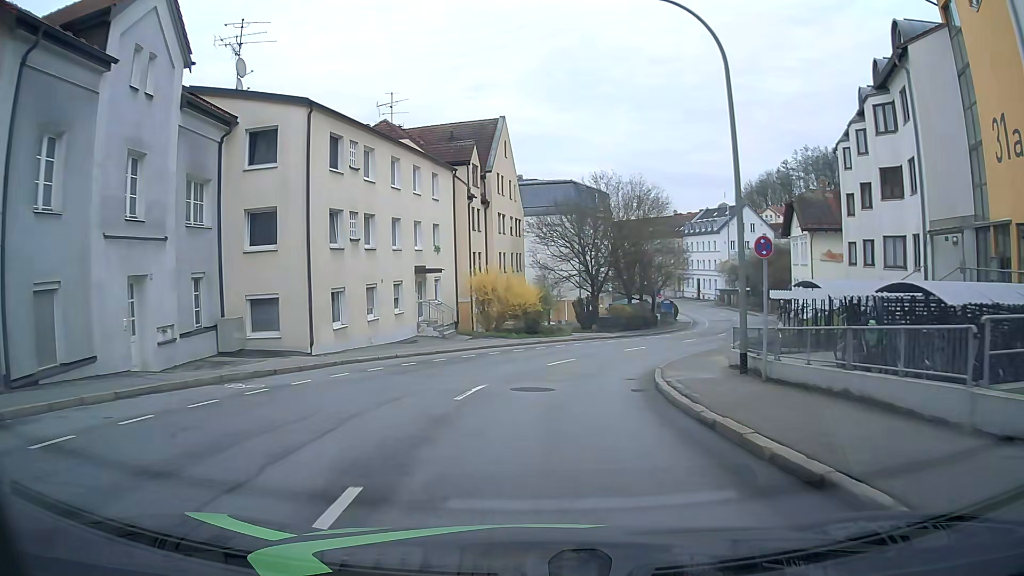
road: tertiary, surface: asphalt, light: Day
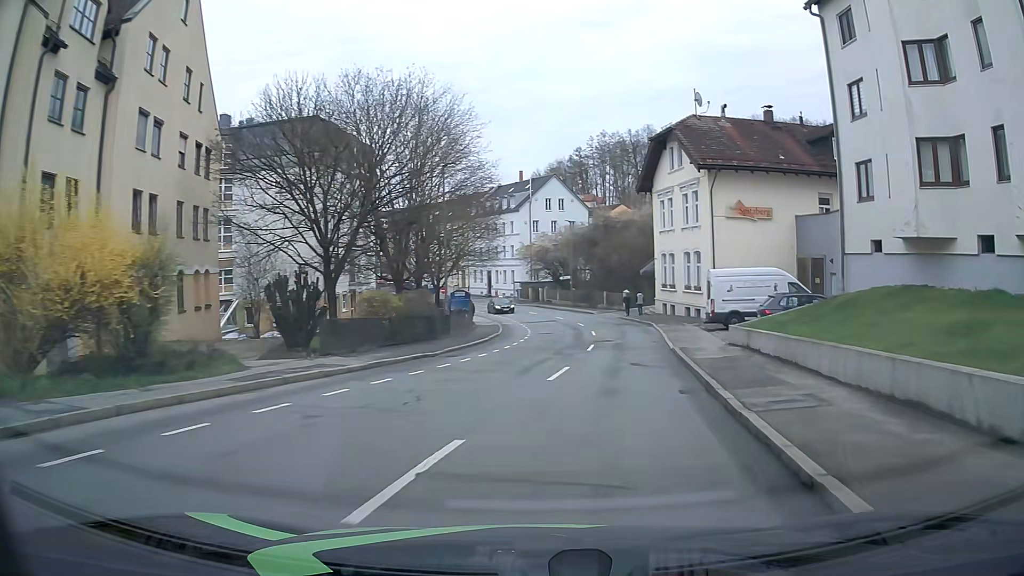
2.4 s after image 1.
(+3.0, +24.5) m; +19°
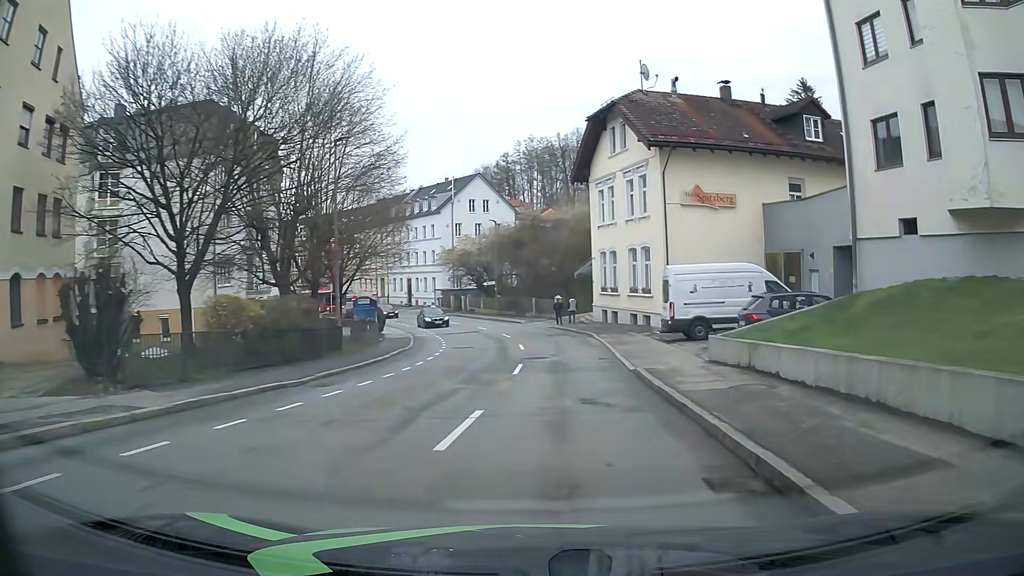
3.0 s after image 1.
(+0.3, +6.3) m; +5°
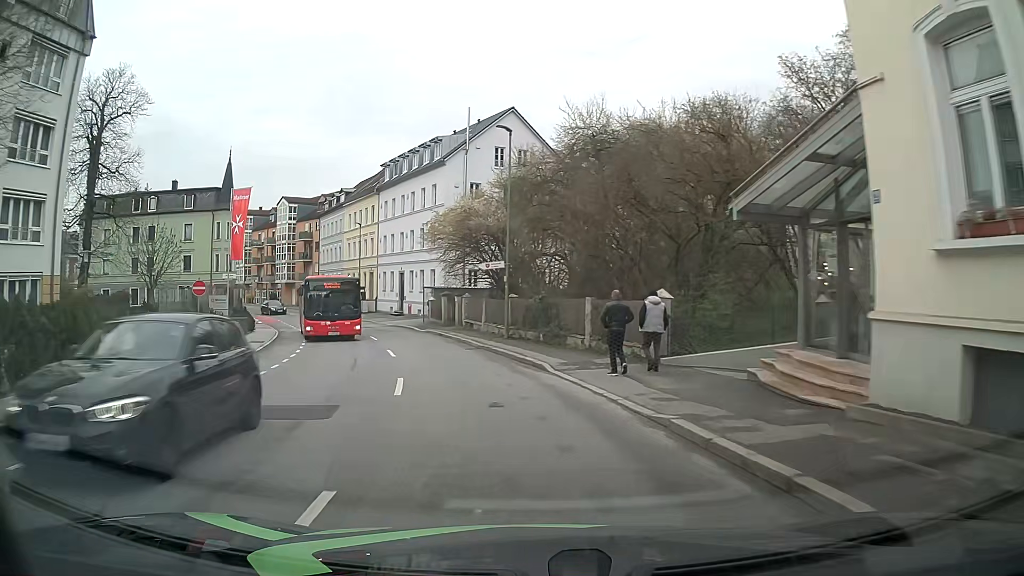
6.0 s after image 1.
(+1.2, +31.8) m; -5°
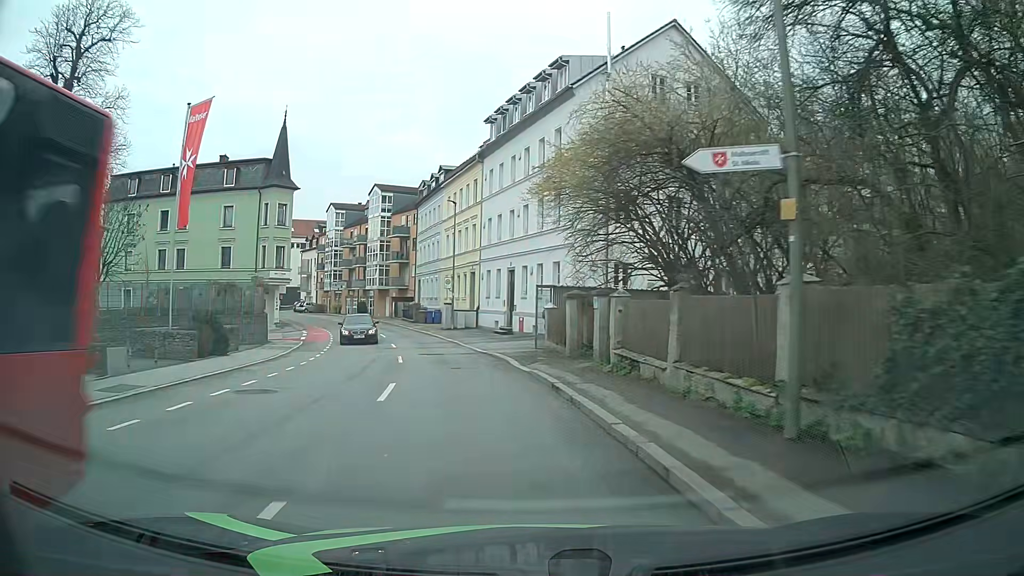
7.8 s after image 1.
(-1.4, +18.6) m; -10°
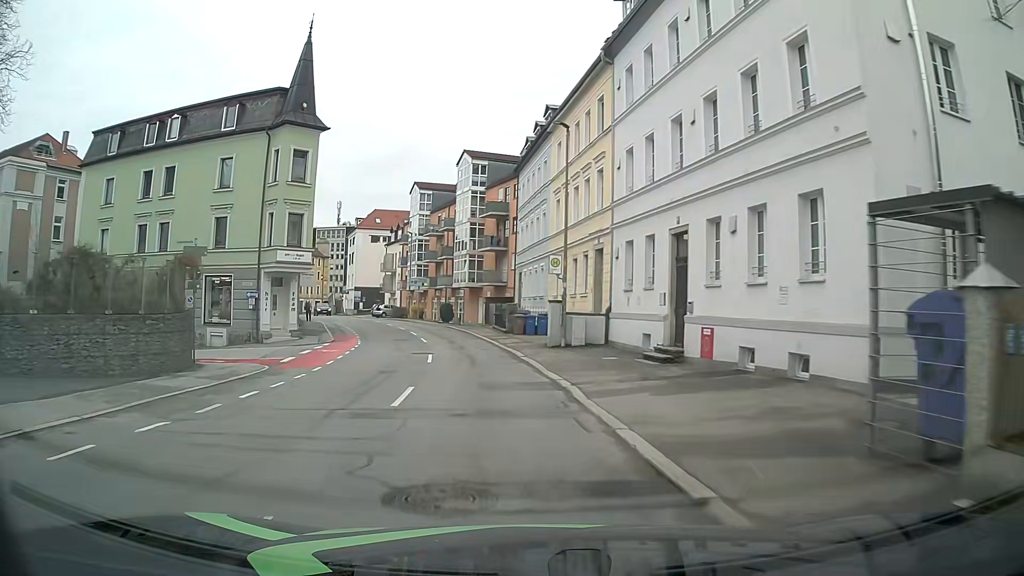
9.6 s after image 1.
(-1.5, +18.7) m; -9°
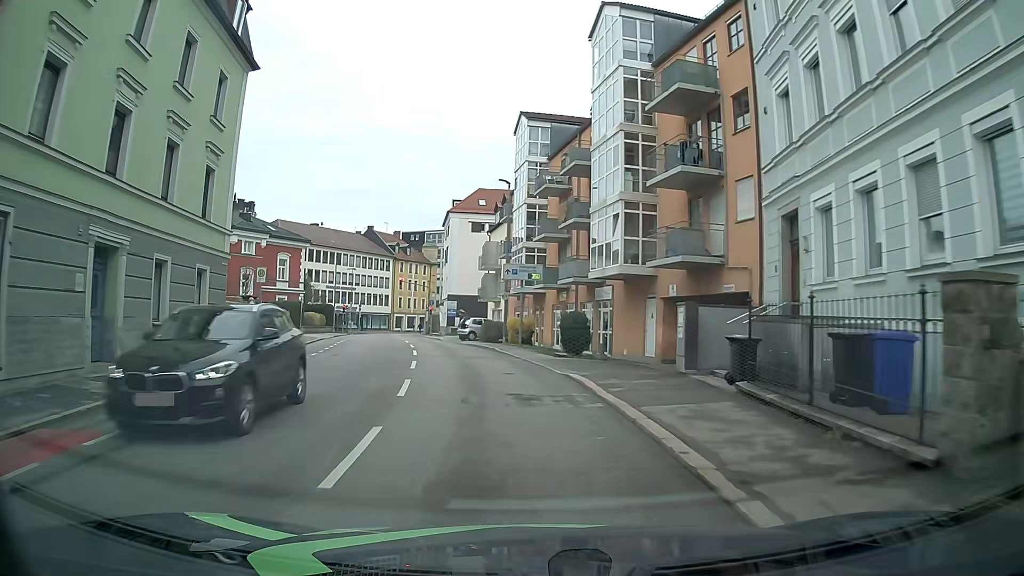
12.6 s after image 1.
(-3.4, +31.4) m; -11°
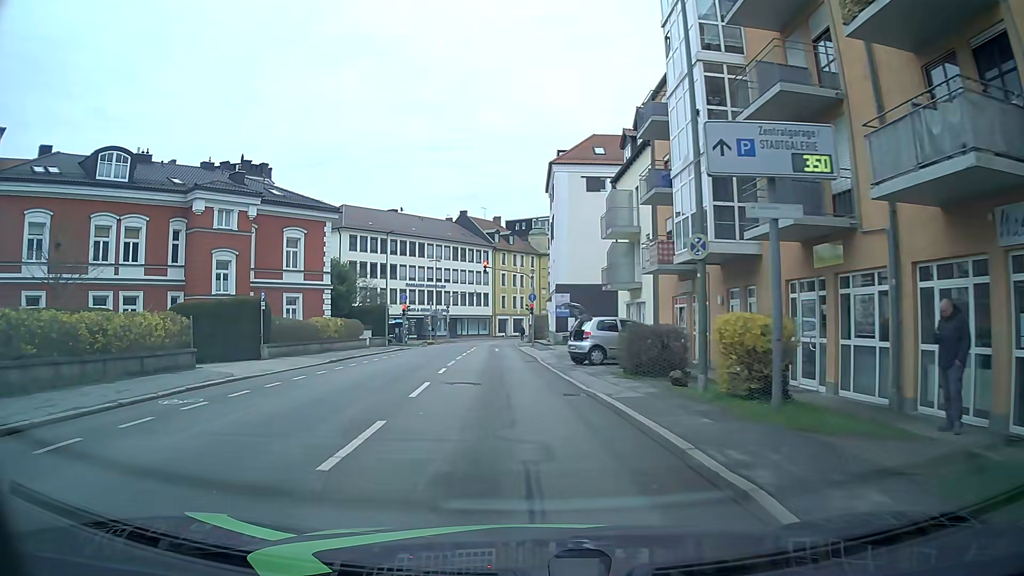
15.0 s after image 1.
(-1.7, +23.0) m; -7°
